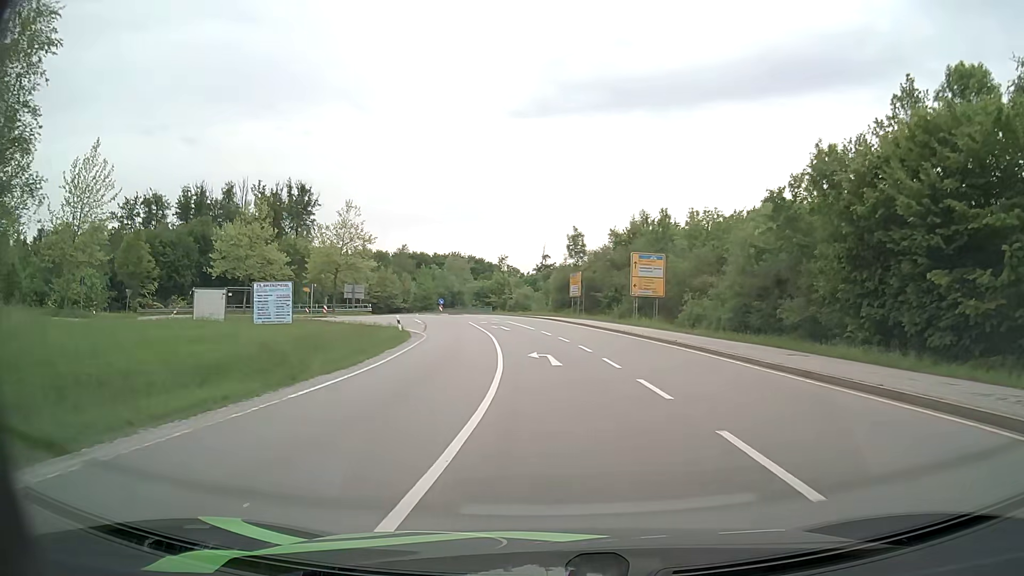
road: secondary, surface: asphalt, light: Day
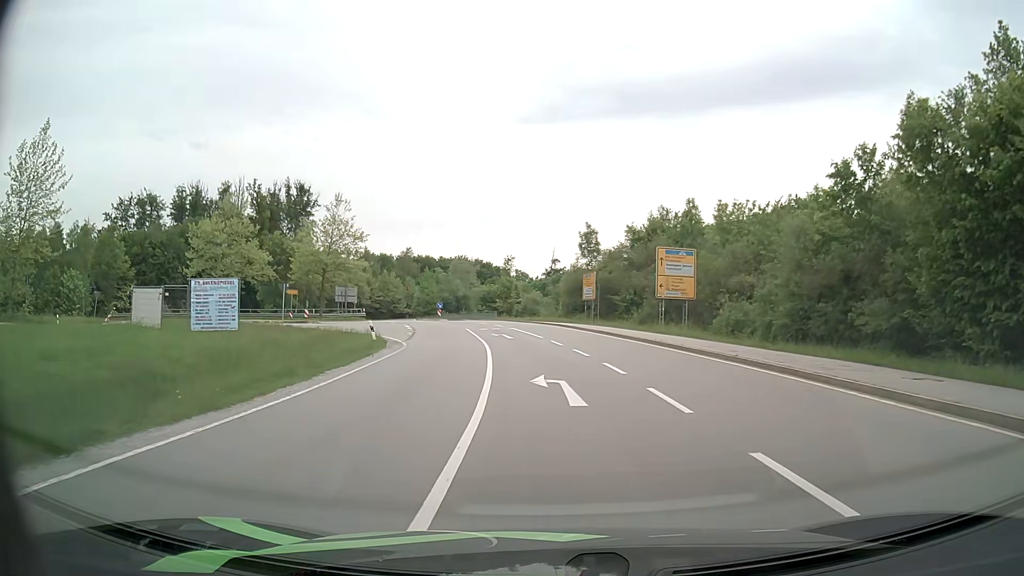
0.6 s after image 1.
(-0.1, +7.2) m; -1°
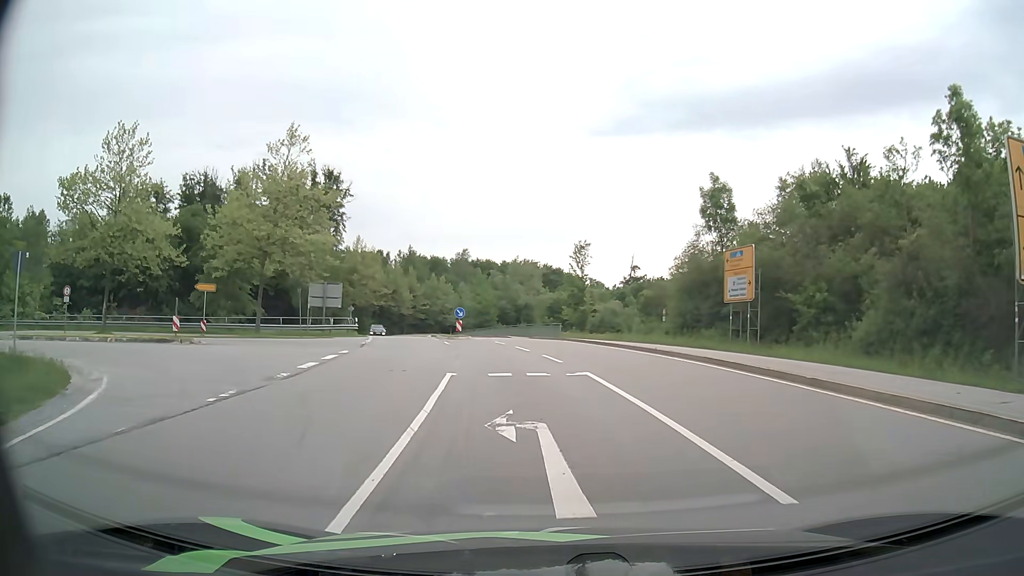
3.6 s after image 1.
(-1.4, +27.9) m; -7°
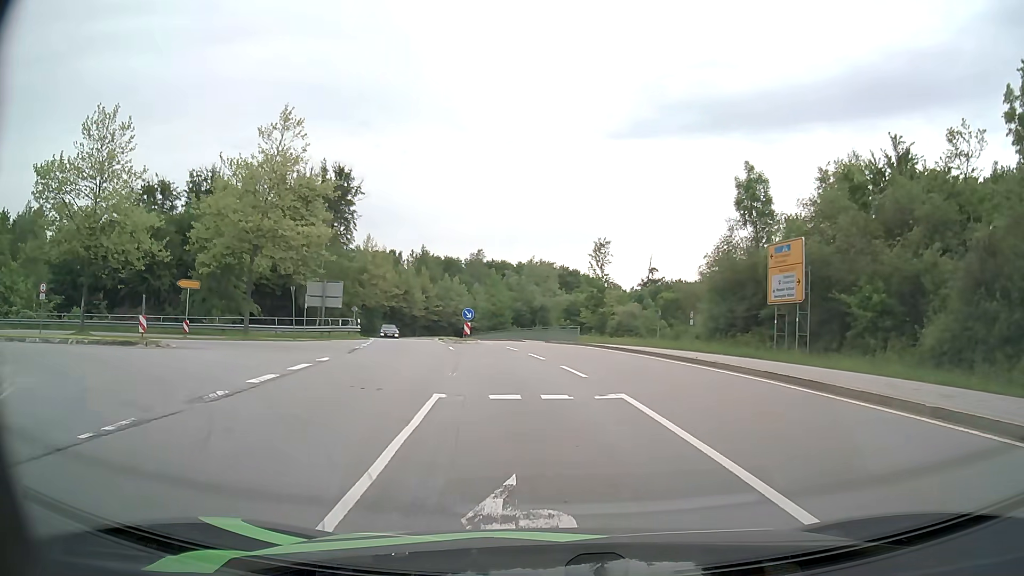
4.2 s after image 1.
(-0.1, +3.6) m; -1°
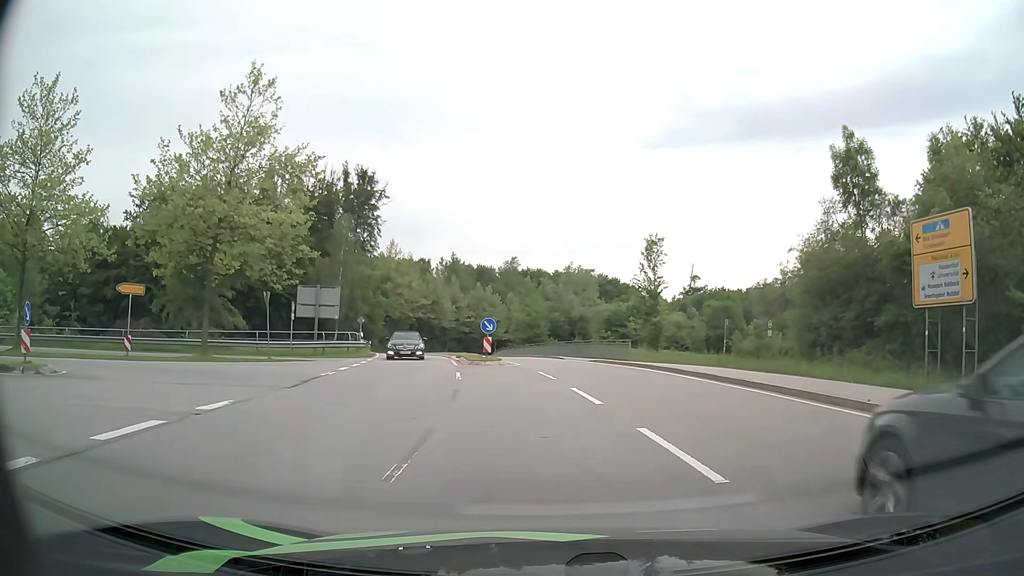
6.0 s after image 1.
(-0.2, +8.4) m; -3°
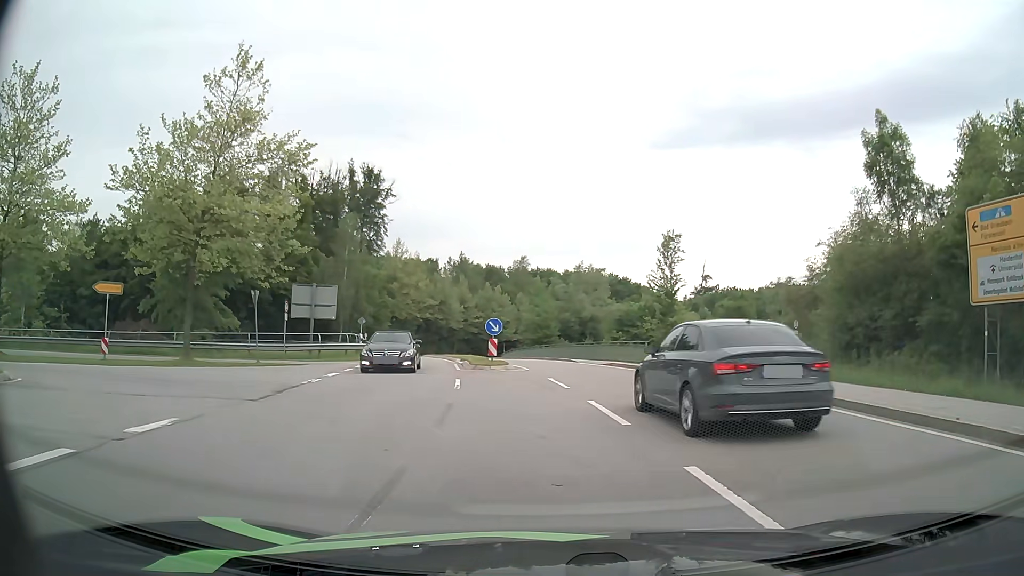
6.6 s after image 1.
(0.0, +2.3) m; -1°
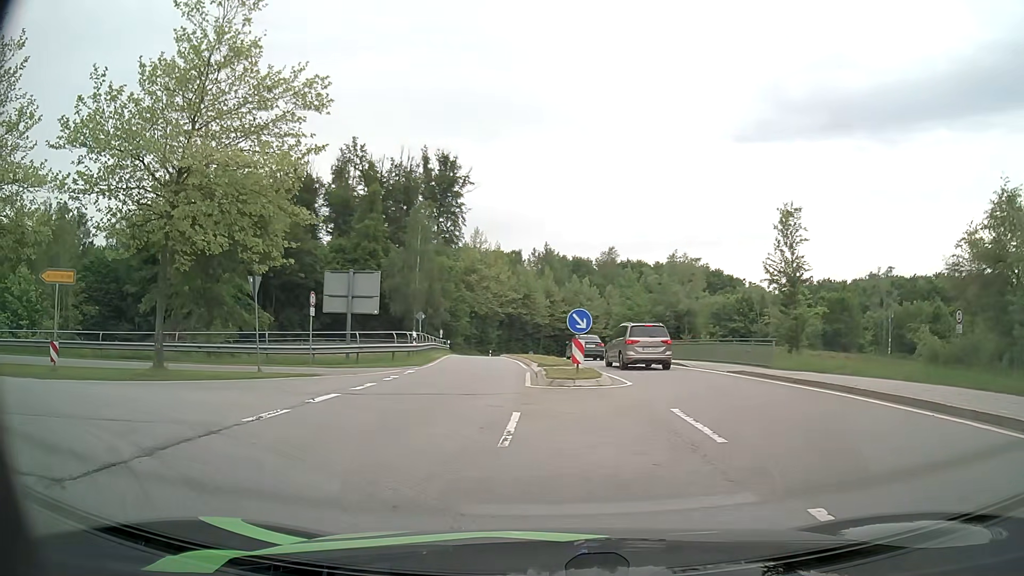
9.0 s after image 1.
(-0.3, +7.5) m; -7°
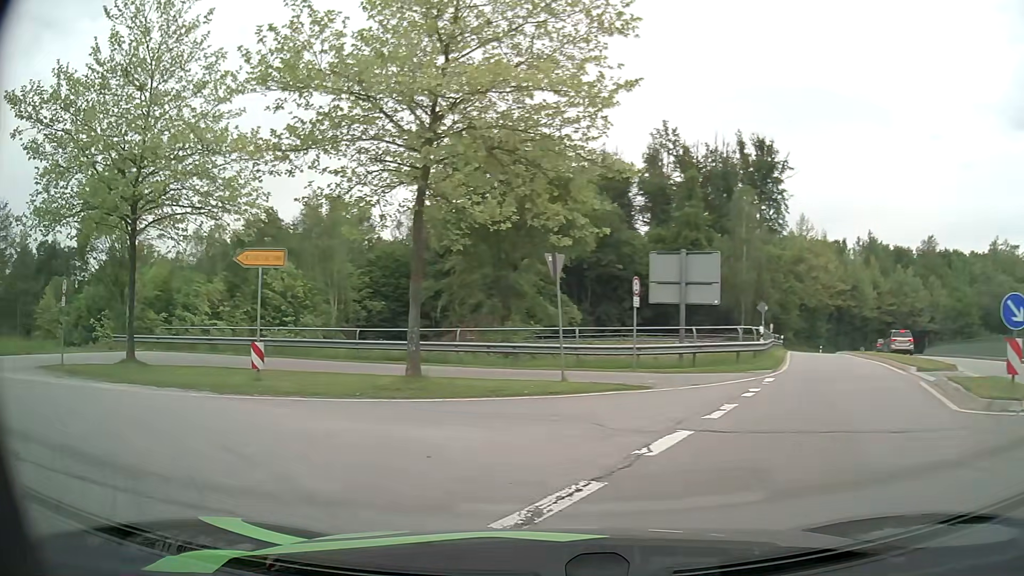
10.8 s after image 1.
(-1.3, +5.6) m; -27°
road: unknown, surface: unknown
